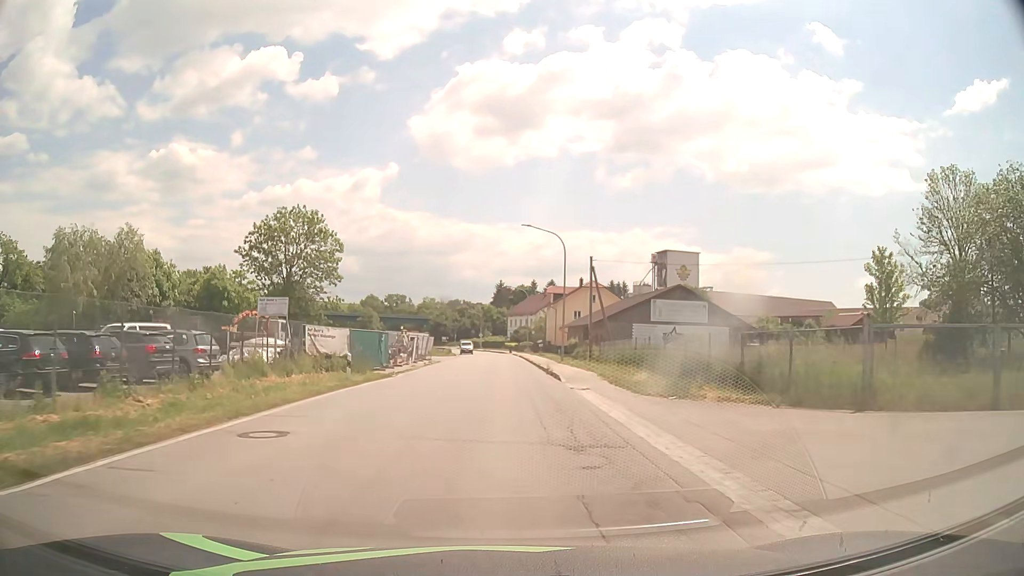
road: secondary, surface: asphalt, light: Day
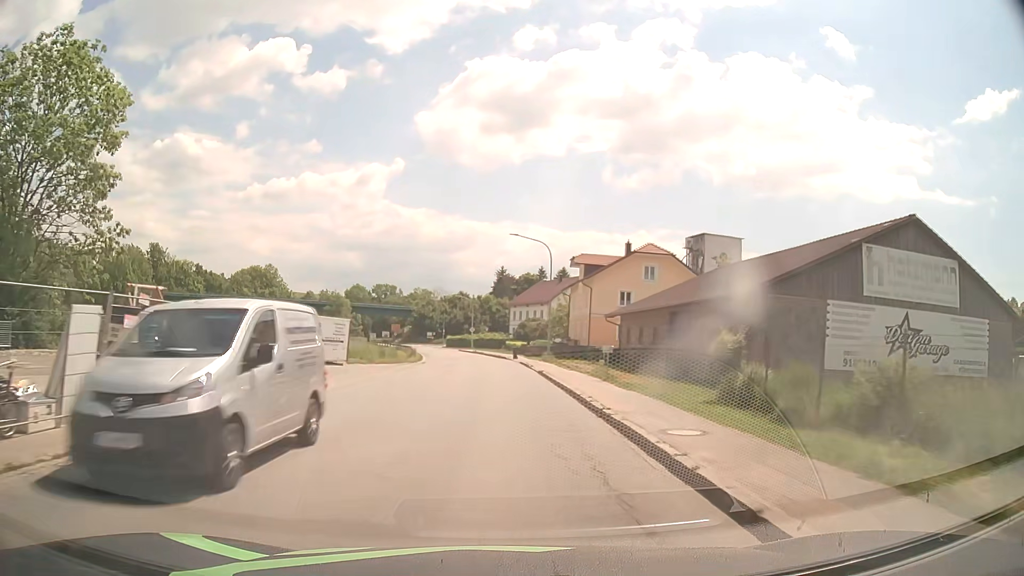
(0.0, +38.2) m; 0°
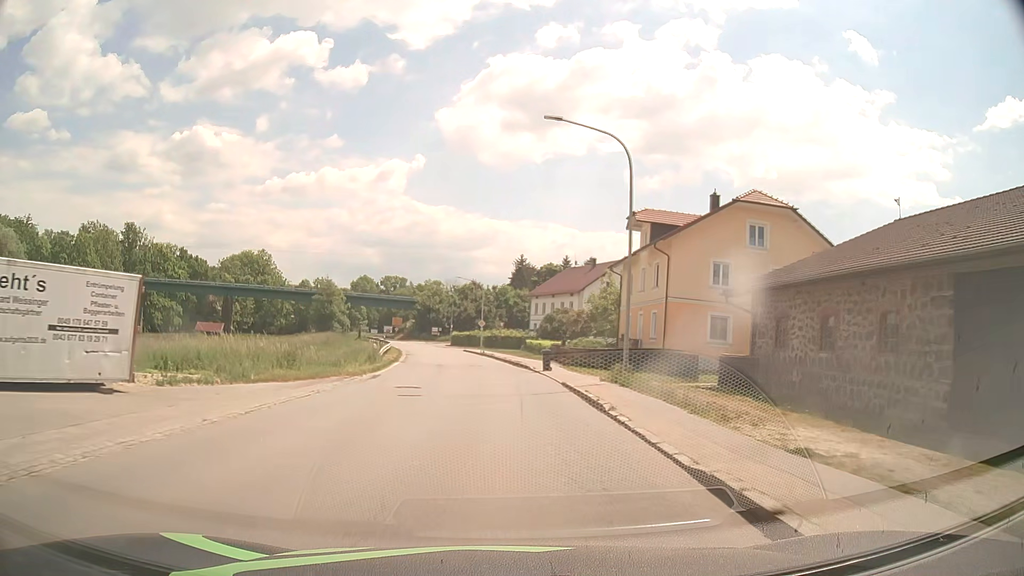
(-0.2, +22.9) m; -1°
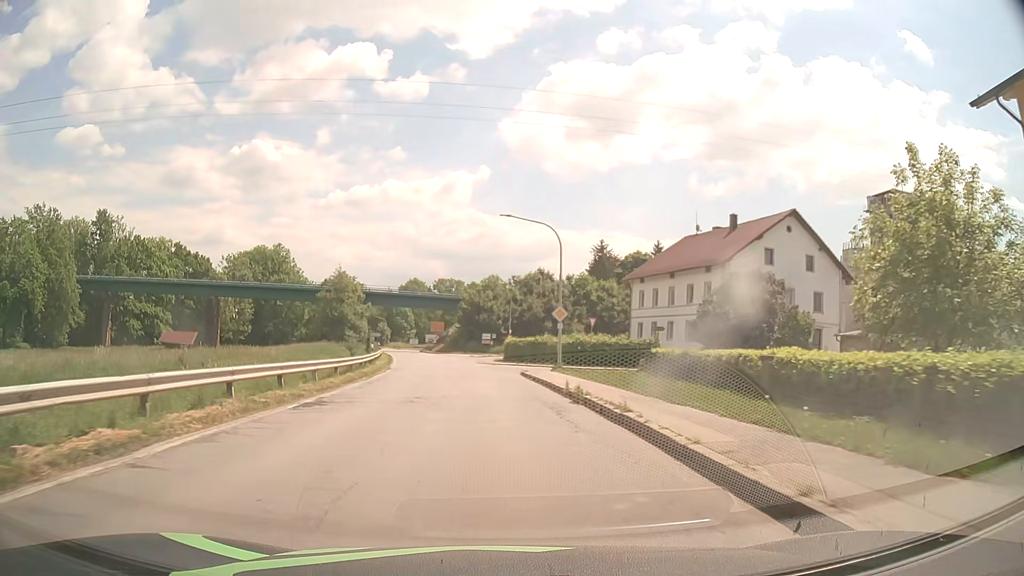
(-1.5, +38.3) m; -6°
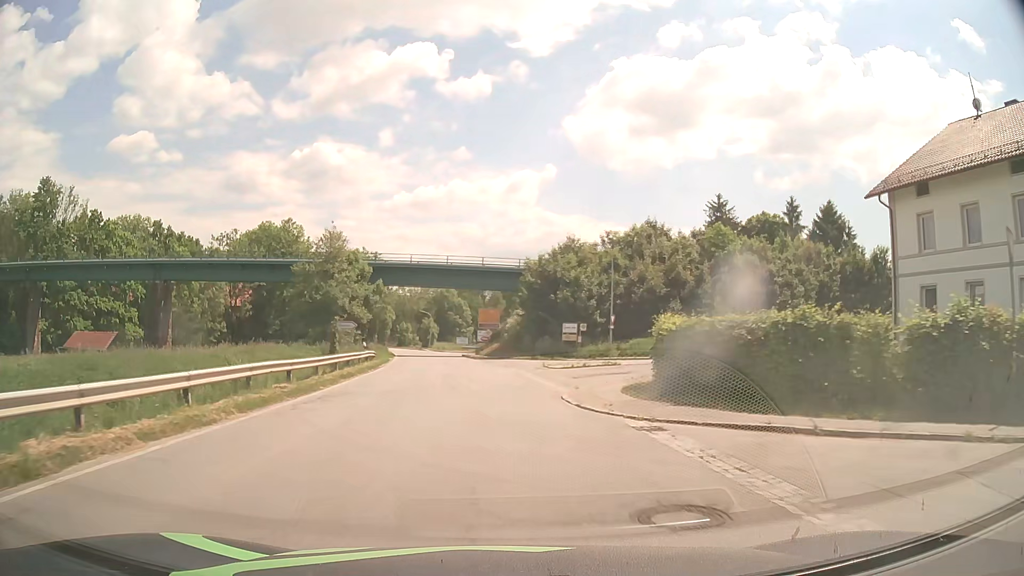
(-1.9, +38.1) m; -6°
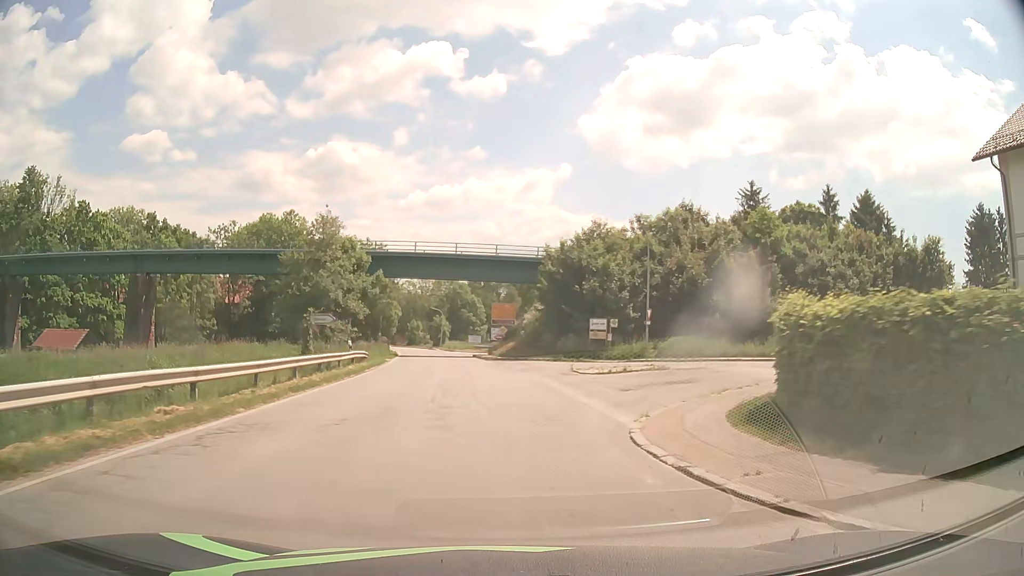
(-0.1, +7.6) m; -1°
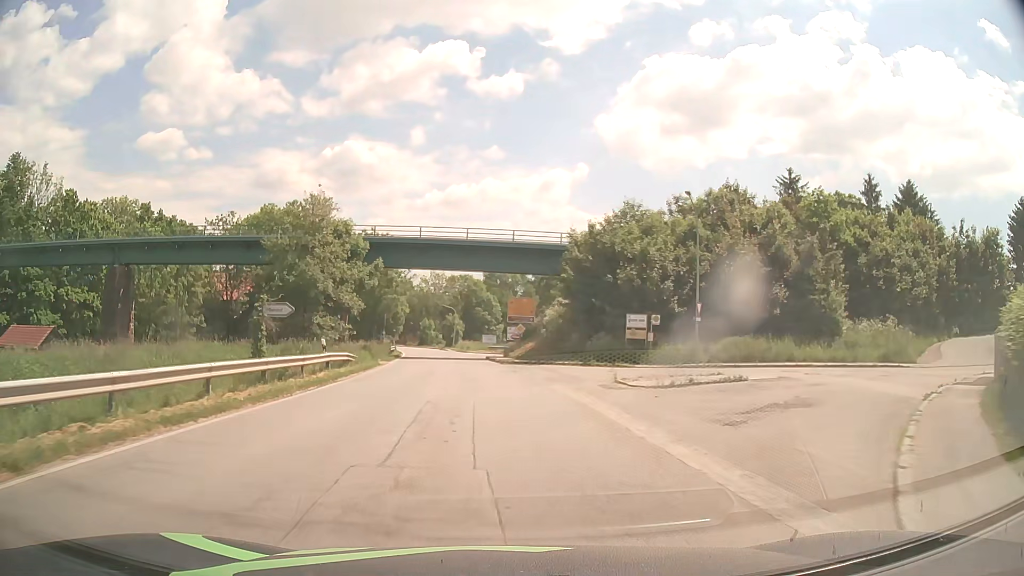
(-0.1, +7.6) m; -1°
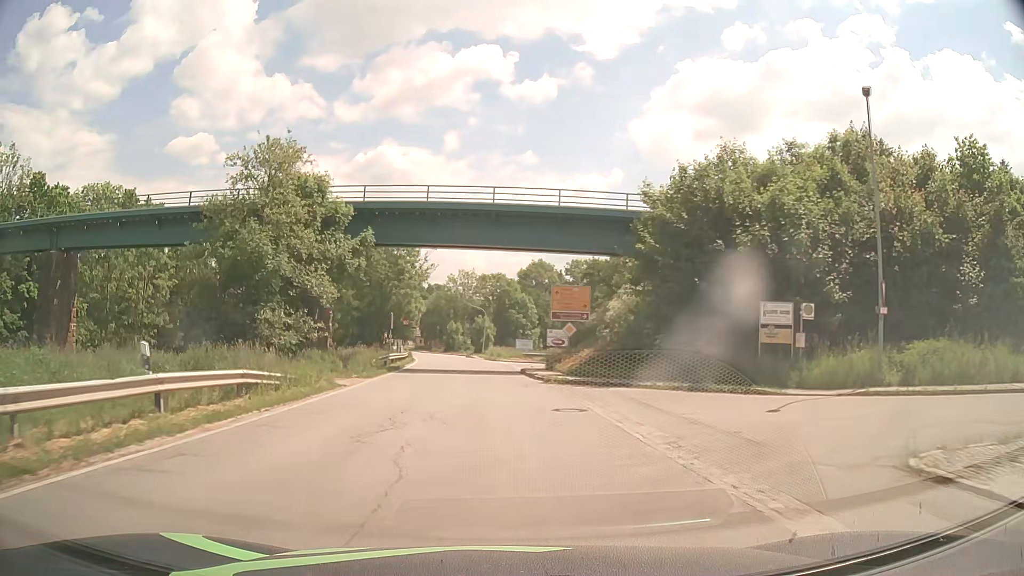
(-0.4, +15.2) m; -3°
(0, +10) (-1, +20) (-1, +30) (-2, +40) (-3, +50) (-4, +60) (-5, +70) (-7, +80) (-9, +89) (-11, +99) m
